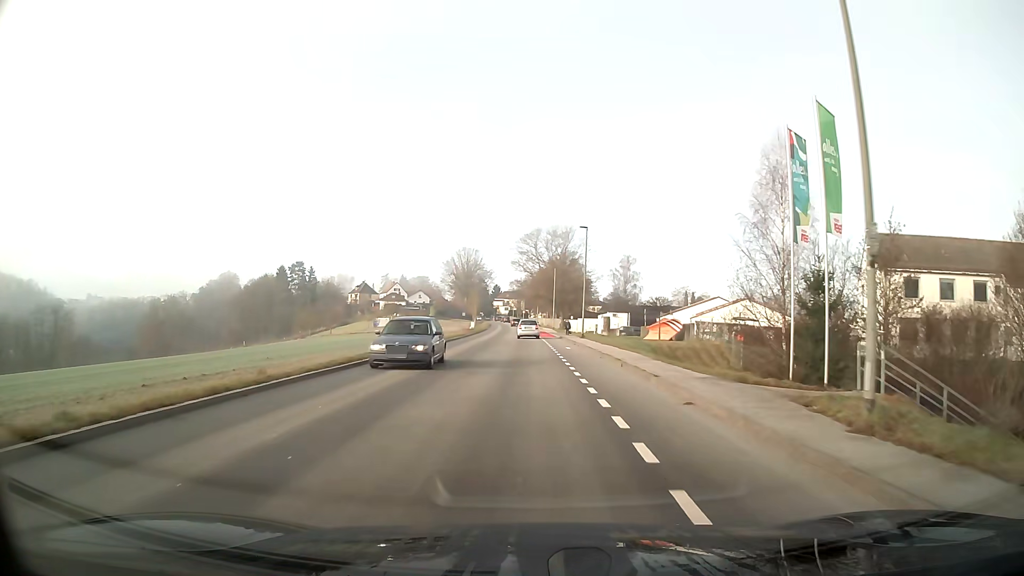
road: tertiary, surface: asphalt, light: Day
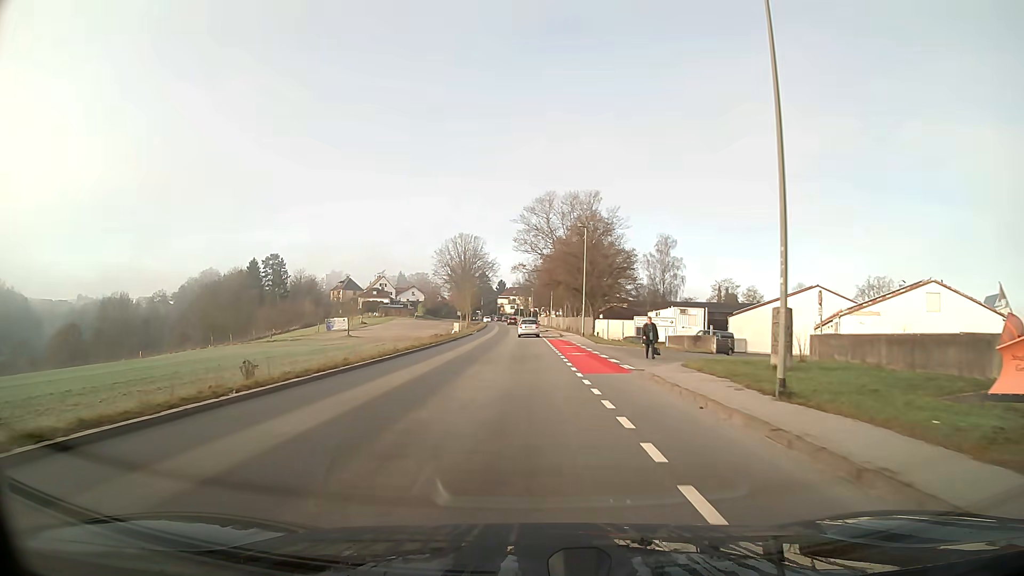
(-0.3, +38.1) m; -1°
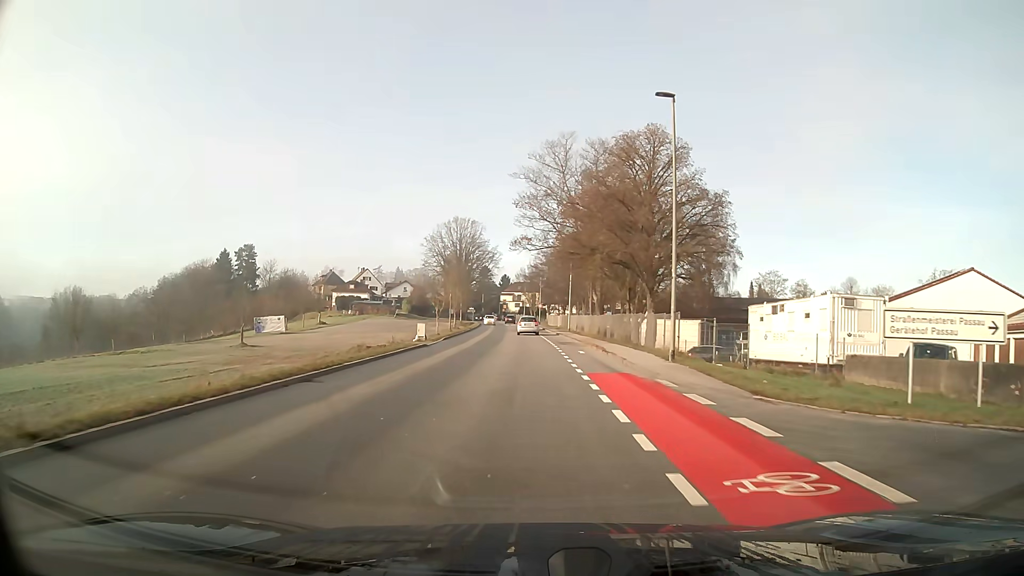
(-0.1, +29.7) m; -1°
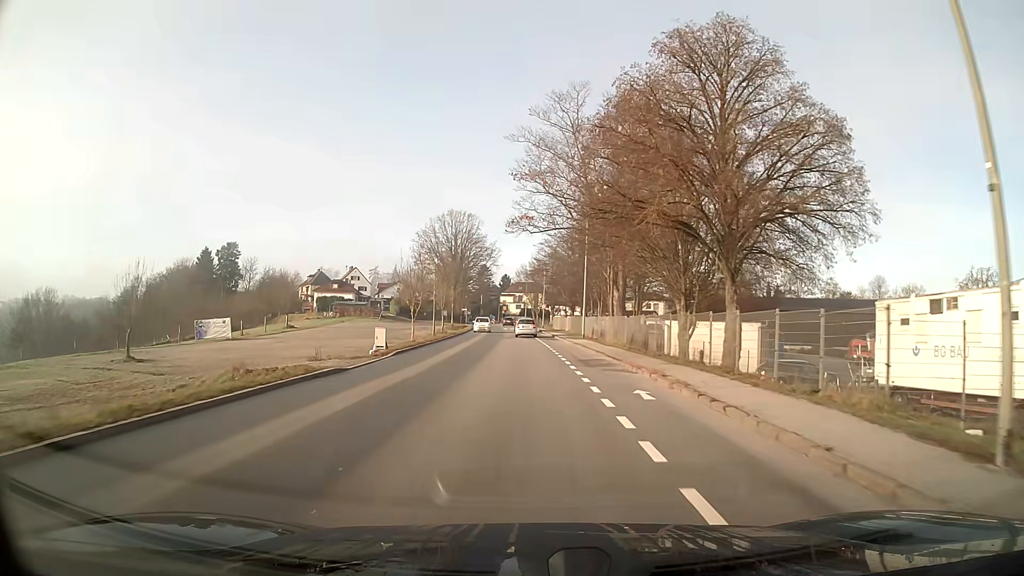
(0.0, +14.5) m; 0°
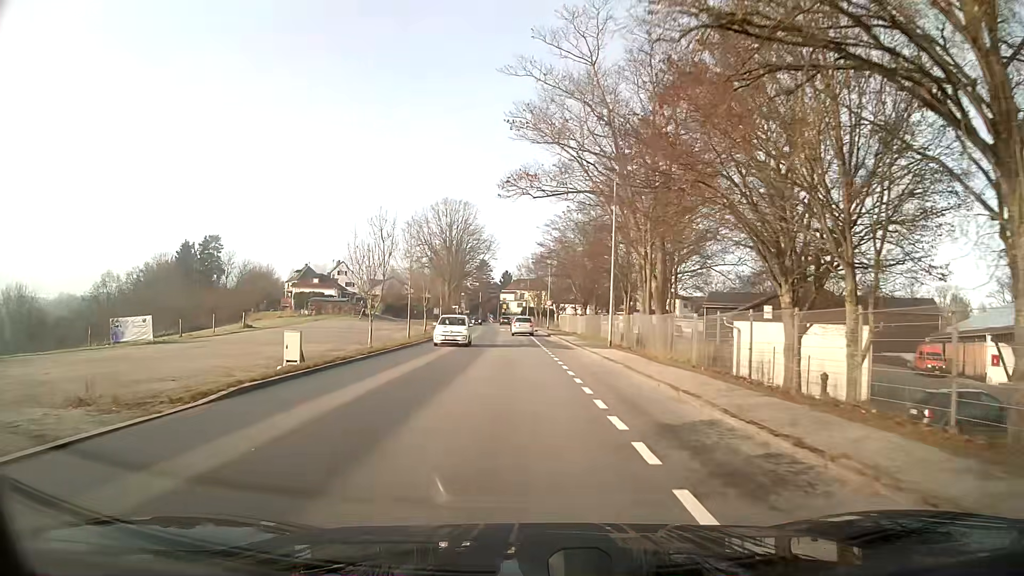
(0.0, +14.2) m; 0°
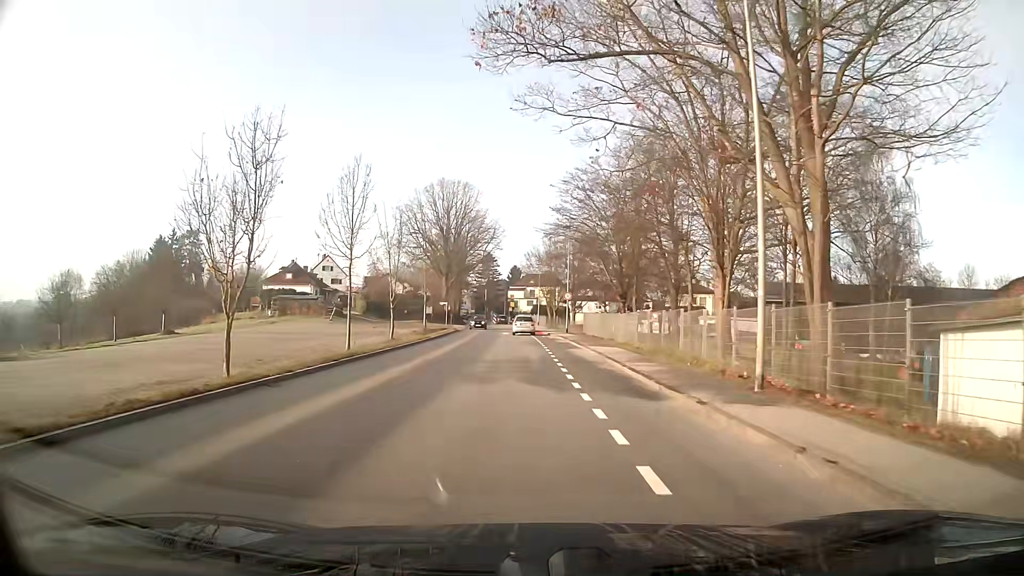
(-0.1, +19.0) m; -1°
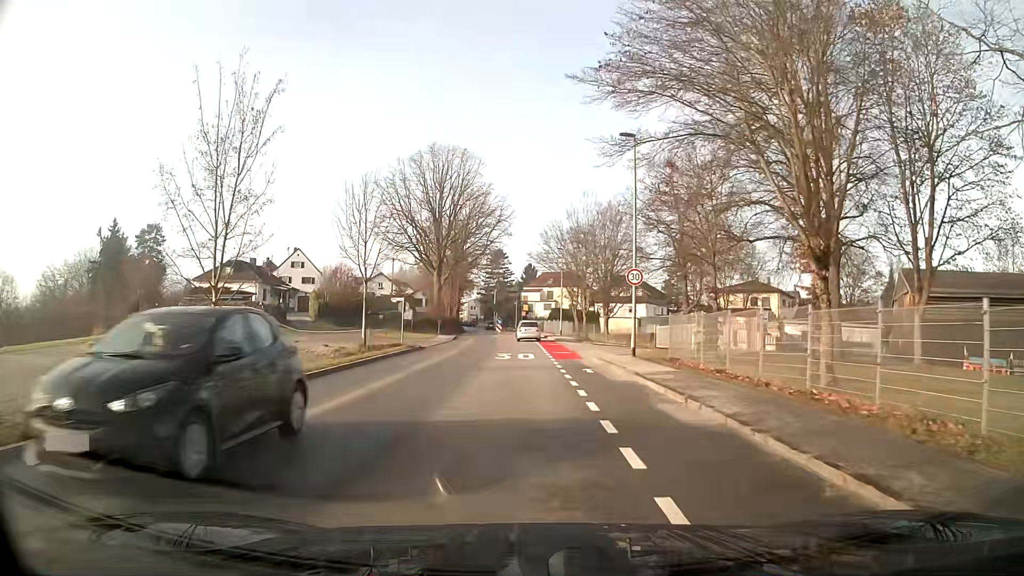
(-0.5, +27.1) m; -2°
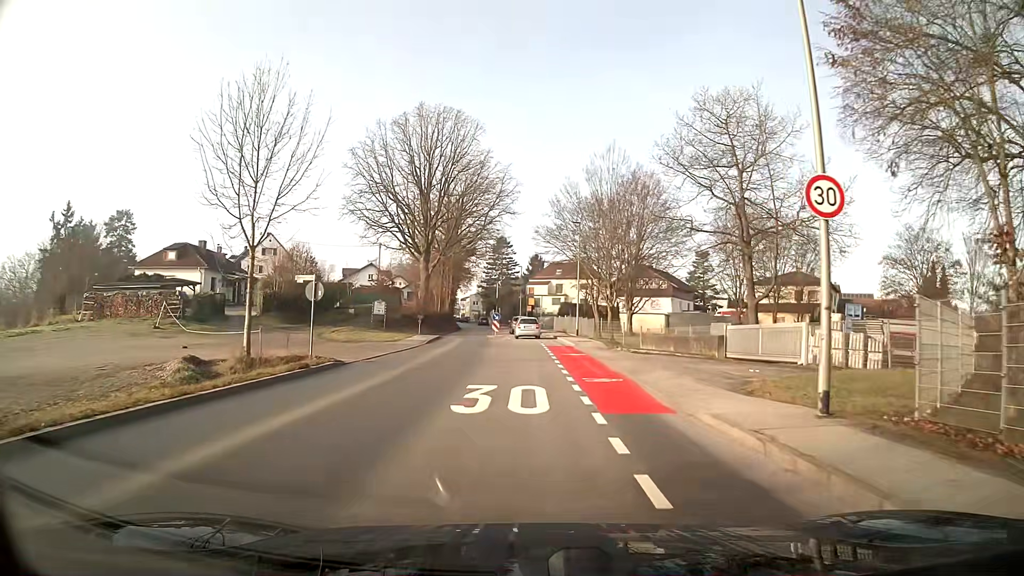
(-0.1, +15.4) m; -1°
(0, +10) (0, +20) (0, +30) (0, +40) (-1, +50) (-2, +60) (-3, +70) (-4, +80) (-5, +90) (-6, +100) m
